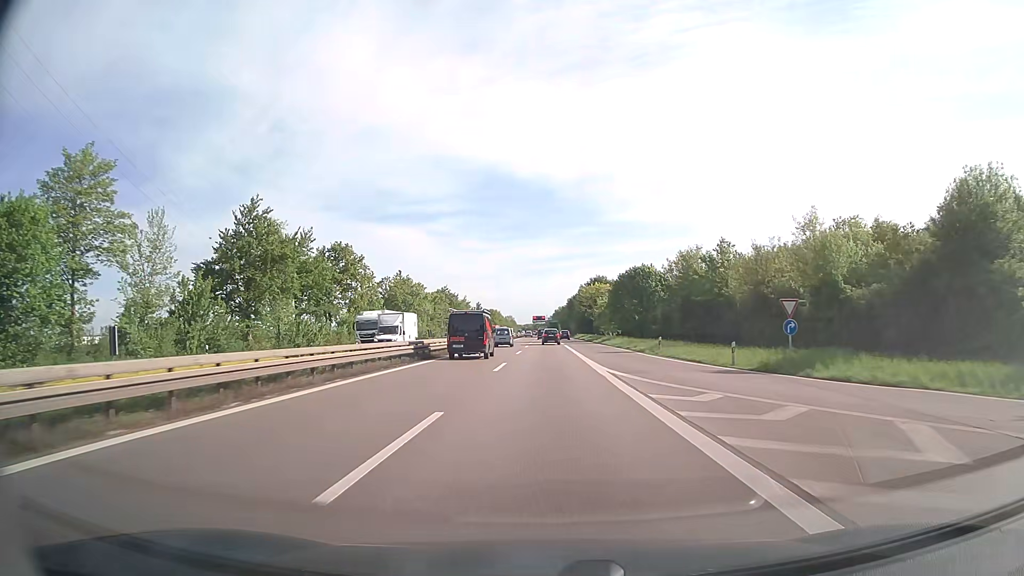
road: trunk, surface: asphalt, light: Day
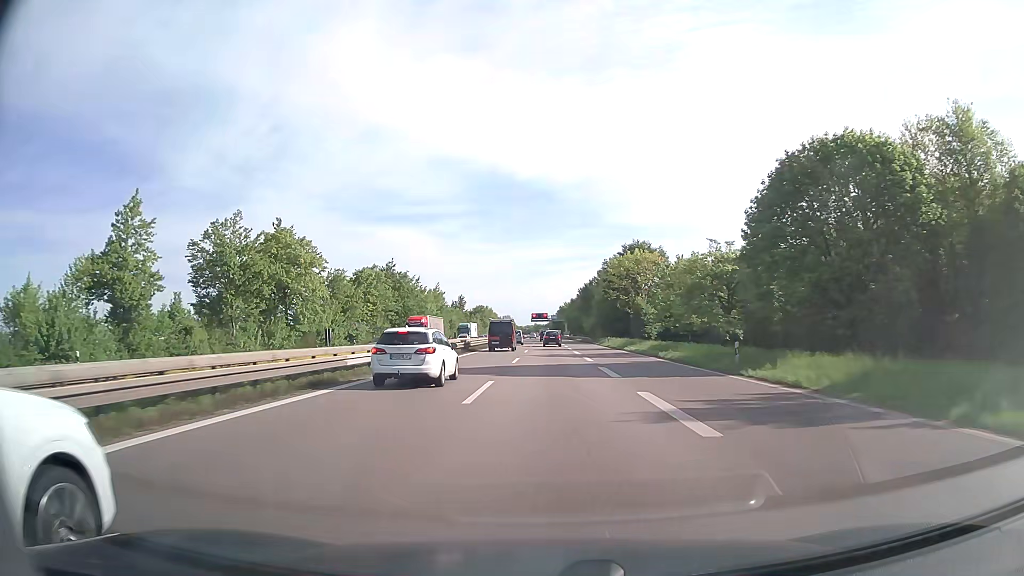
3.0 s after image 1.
(-0.1, +64.8) m; 0°
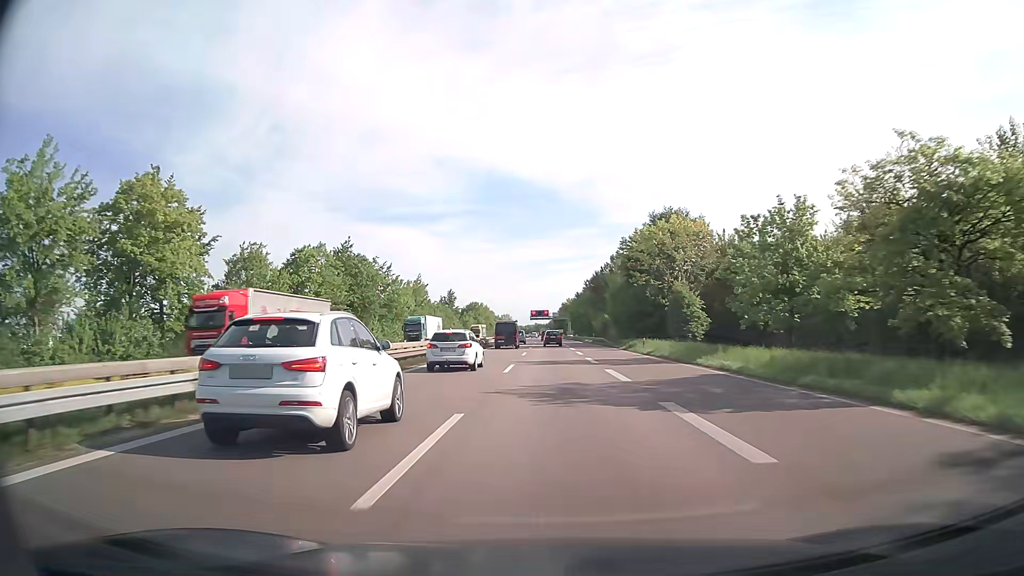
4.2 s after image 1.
(0.0, +25.9) m; 0°
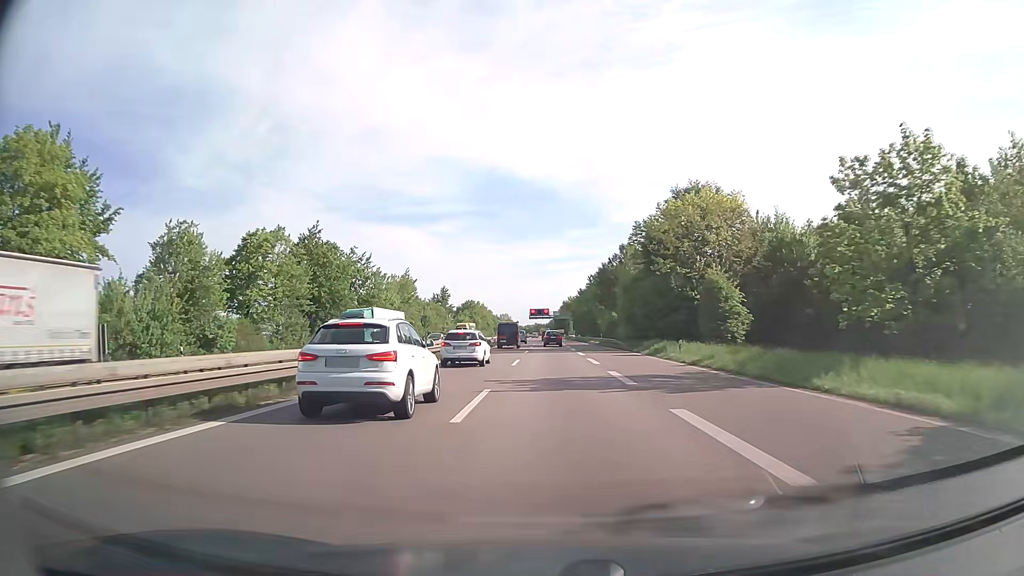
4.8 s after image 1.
(0.0, +13.0) m; 0°
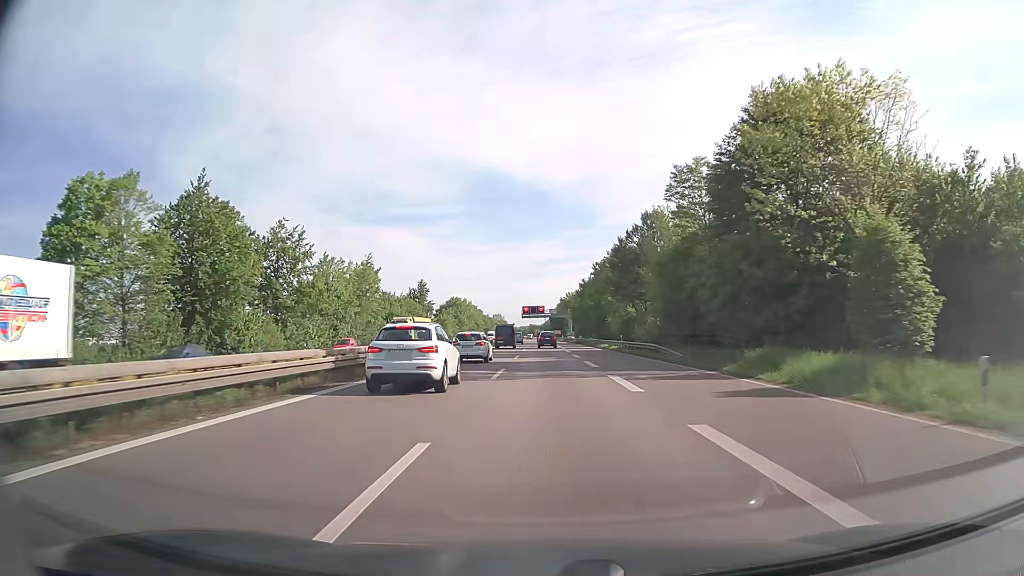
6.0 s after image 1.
(+0.1, +26.2) m; 0°
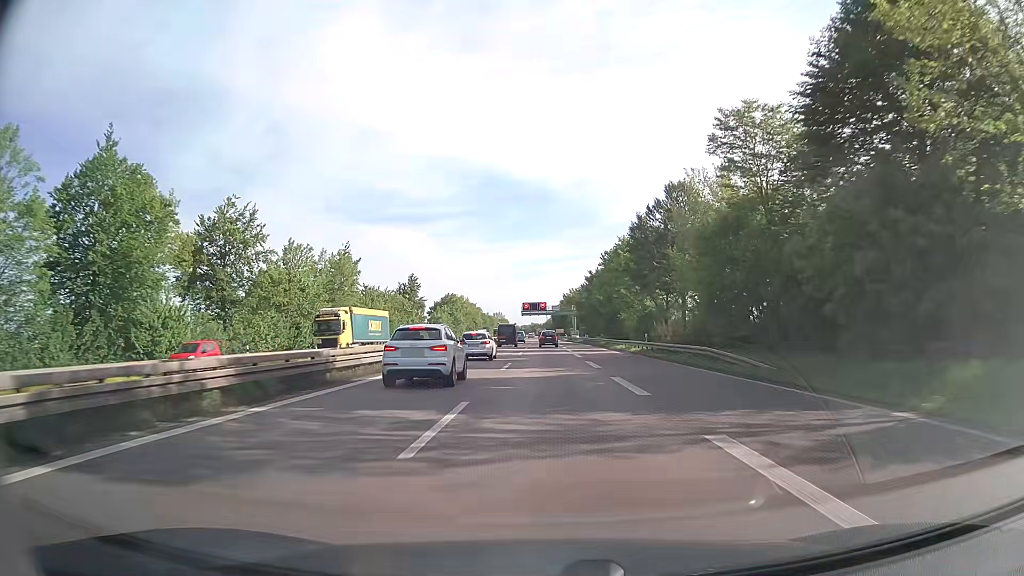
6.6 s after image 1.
(0.0, +13.1) m; 0°
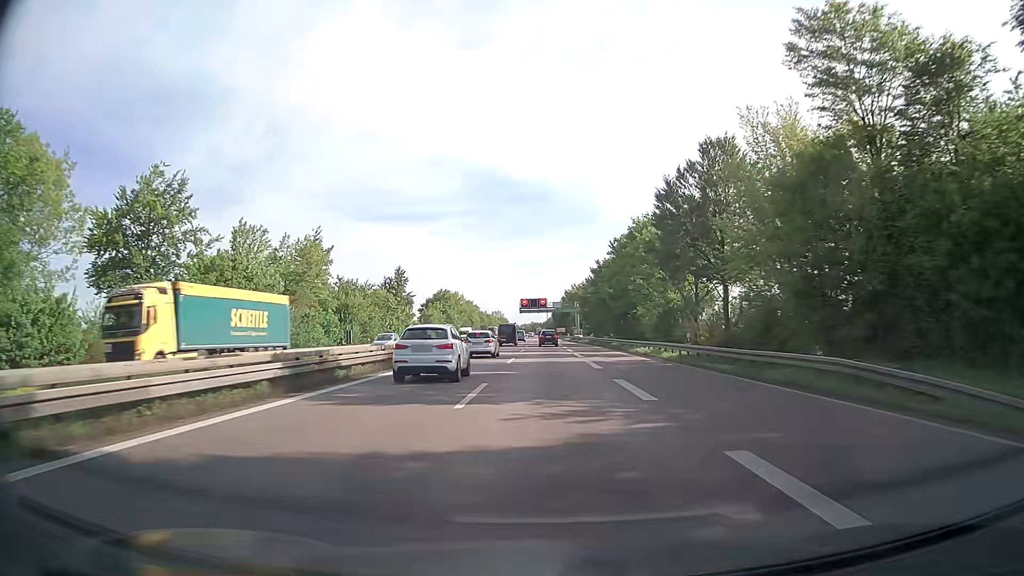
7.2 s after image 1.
(0.0, +13.2) m; 0°
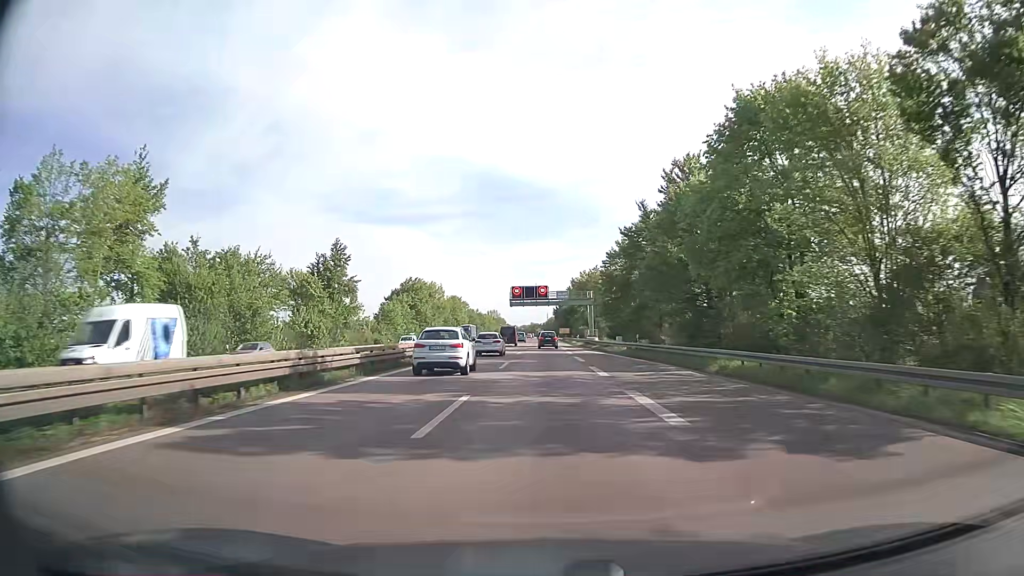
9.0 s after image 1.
(0.0, +39.7) m; 0°
(0, +10) (0, +20) (0, +30) (0, +40) (0, +50) (0, +60) (0, +70) (0, +80) (0, +90) (0, +100) m
